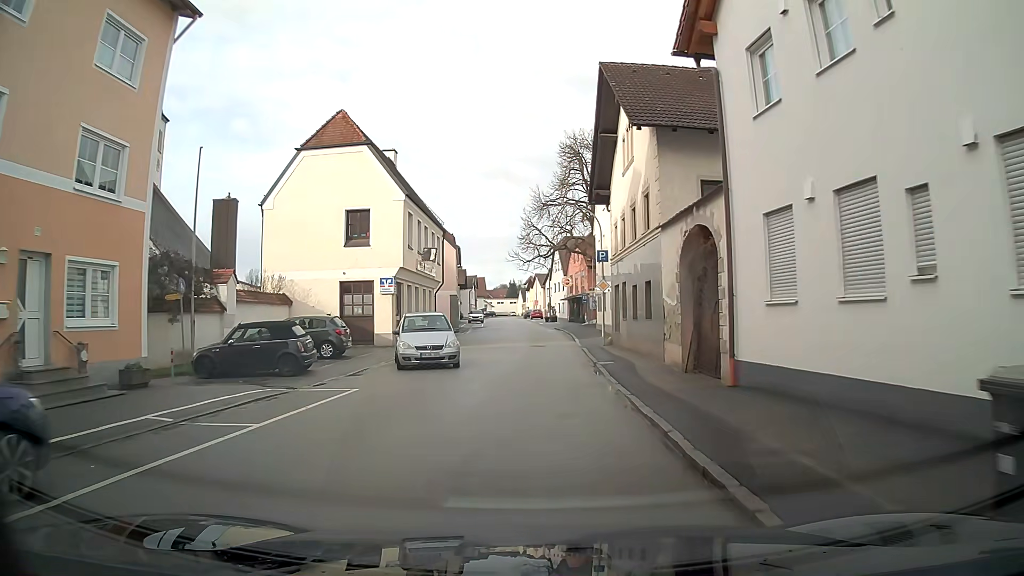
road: secondary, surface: asphalt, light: Day
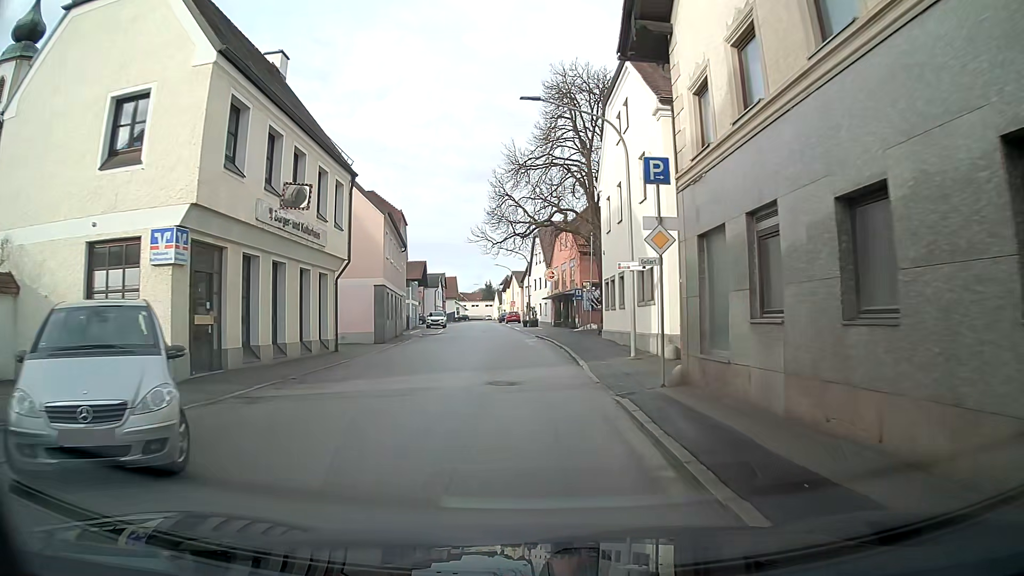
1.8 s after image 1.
(+0.3, +17.2) m; +1°
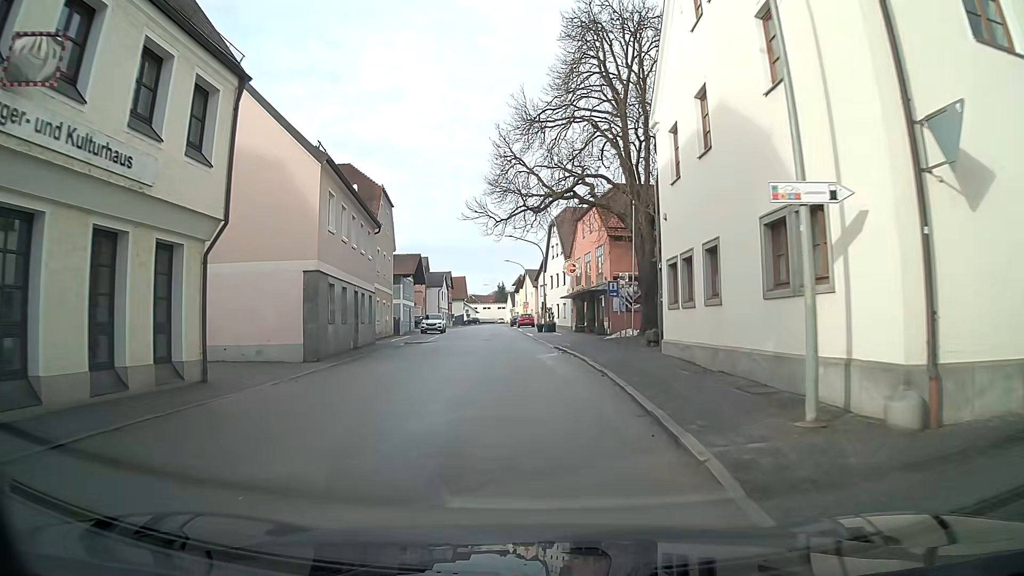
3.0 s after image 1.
(0.0, +11.4) m; 0°
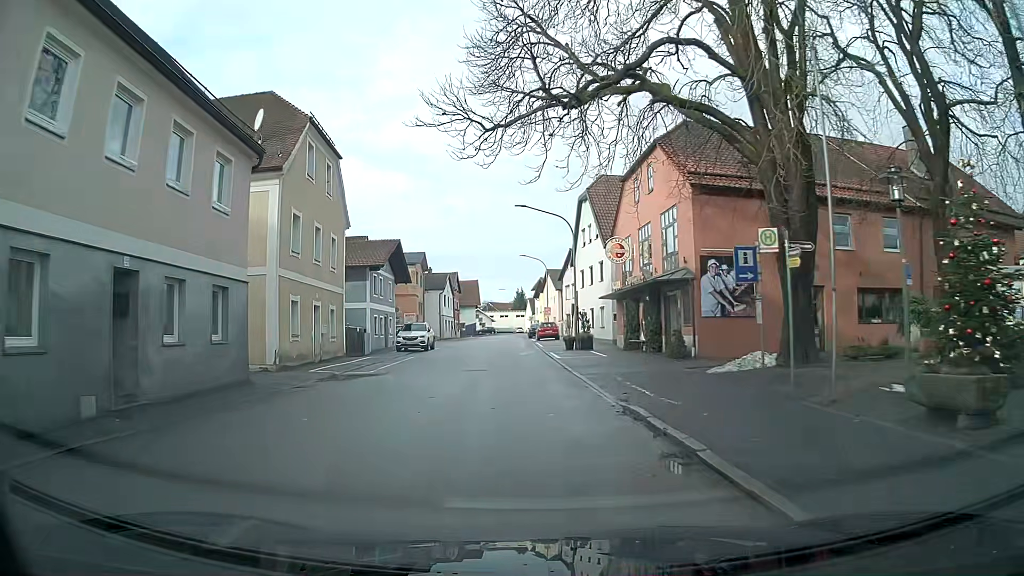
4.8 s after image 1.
(-0.6, +17.1) m; -3°
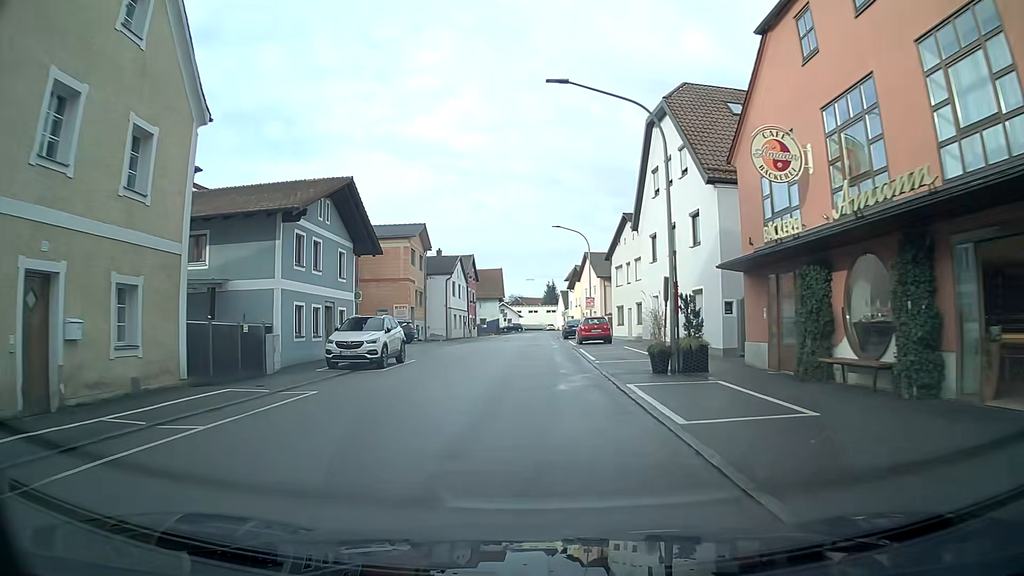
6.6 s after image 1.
(-0.4, +17.9) m; -2°
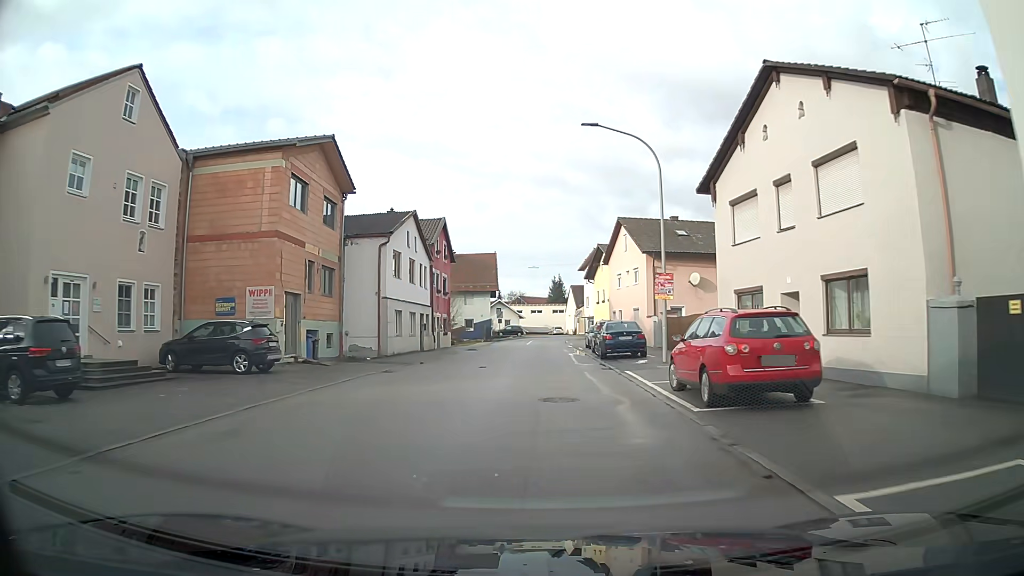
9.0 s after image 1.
(-0.2, +26.1) m; 0°
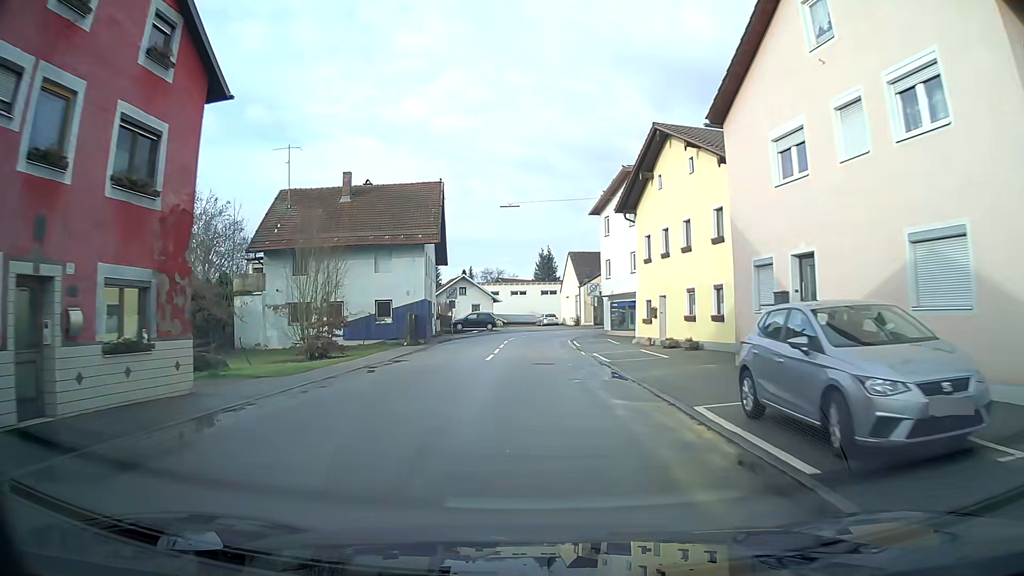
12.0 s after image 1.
(+0.3, +35.5) m; +1°
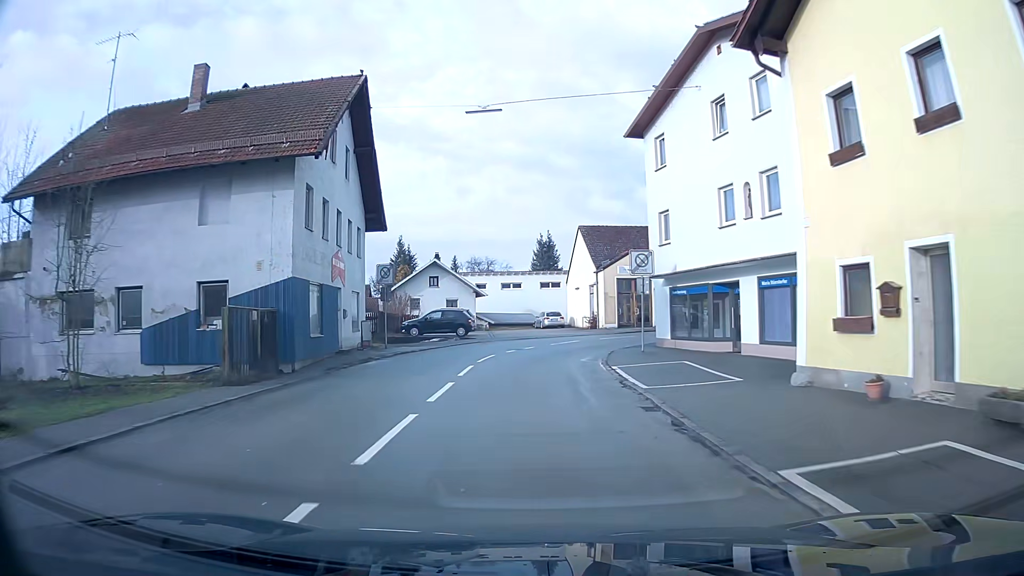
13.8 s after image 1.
(0.0, +19.9) m; 0°
